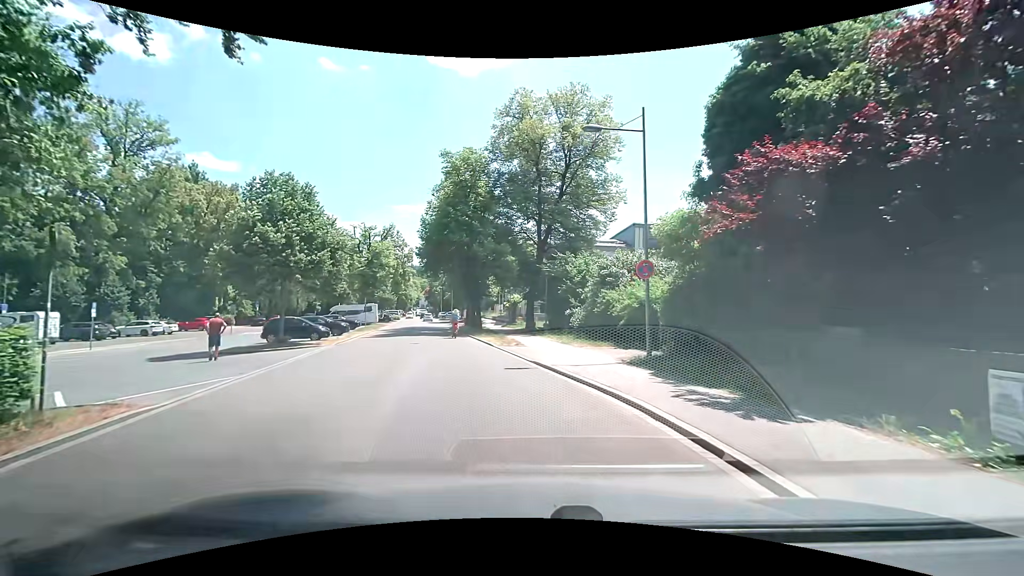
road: residential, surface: asphalt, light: Day
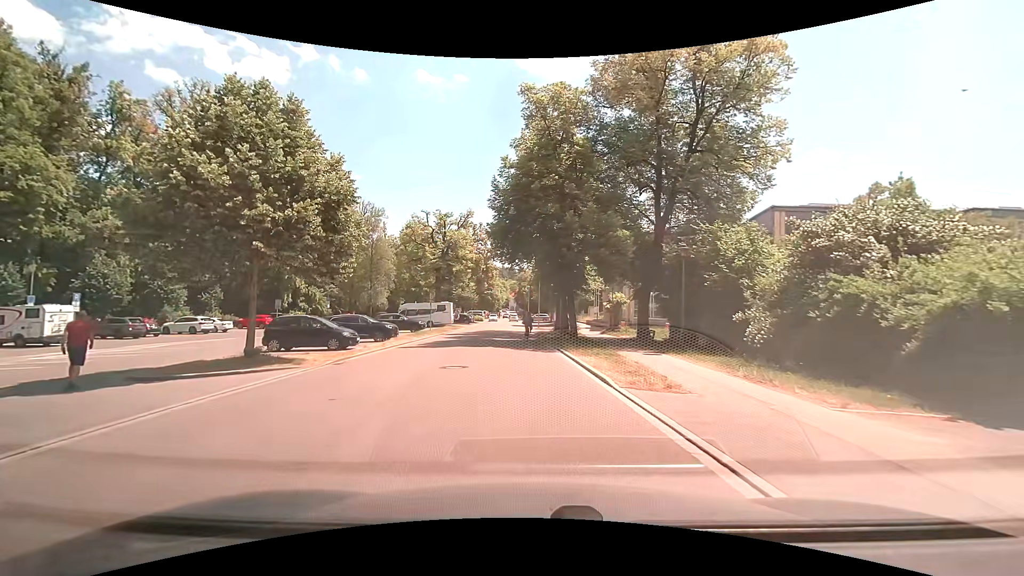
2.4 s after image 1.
(-1.3, +11.7) m; -13°
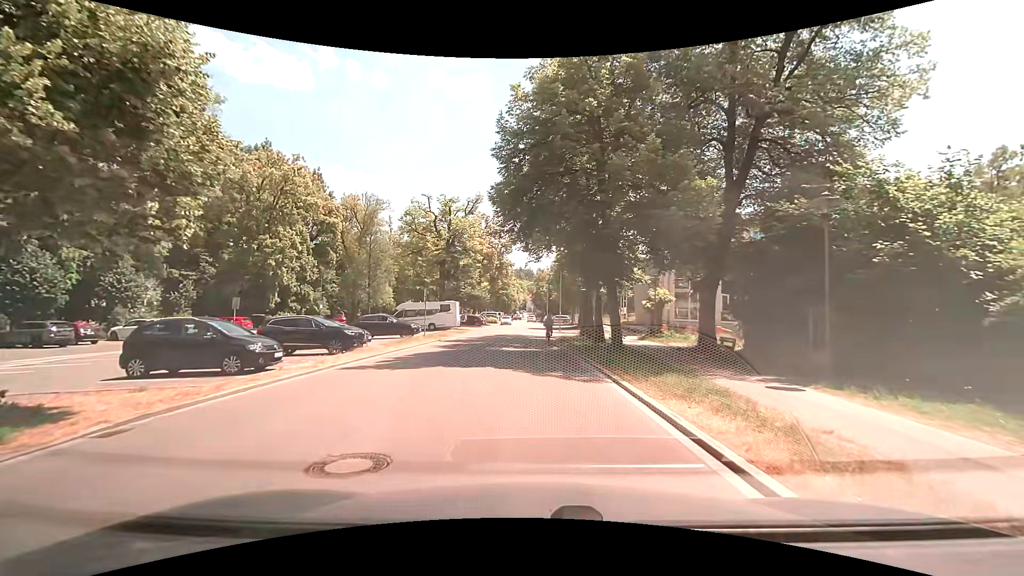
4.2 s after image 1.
(-0.1, +9.0) m; -1°
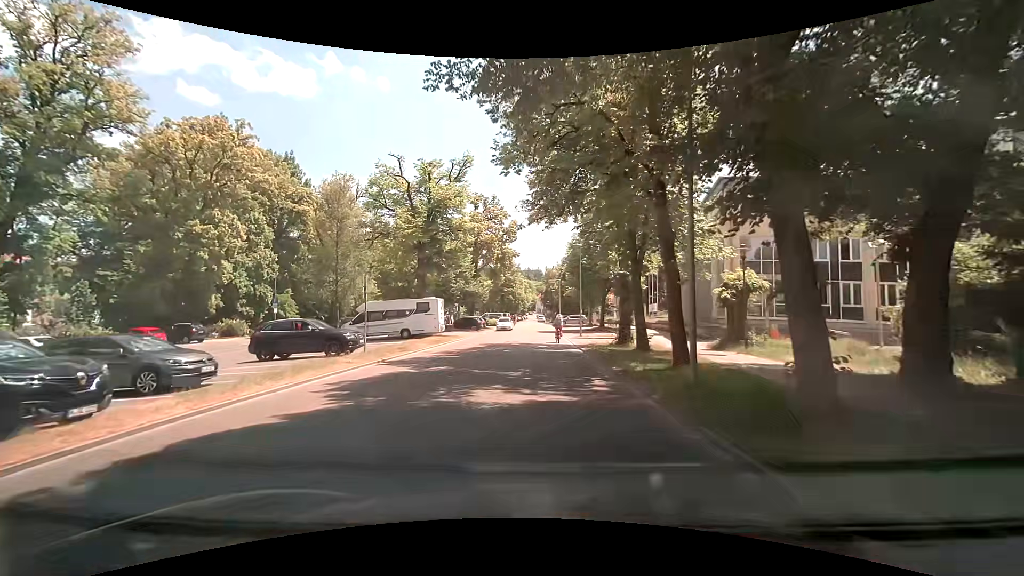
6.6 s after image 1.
(0.0, +13.5) m; 0°
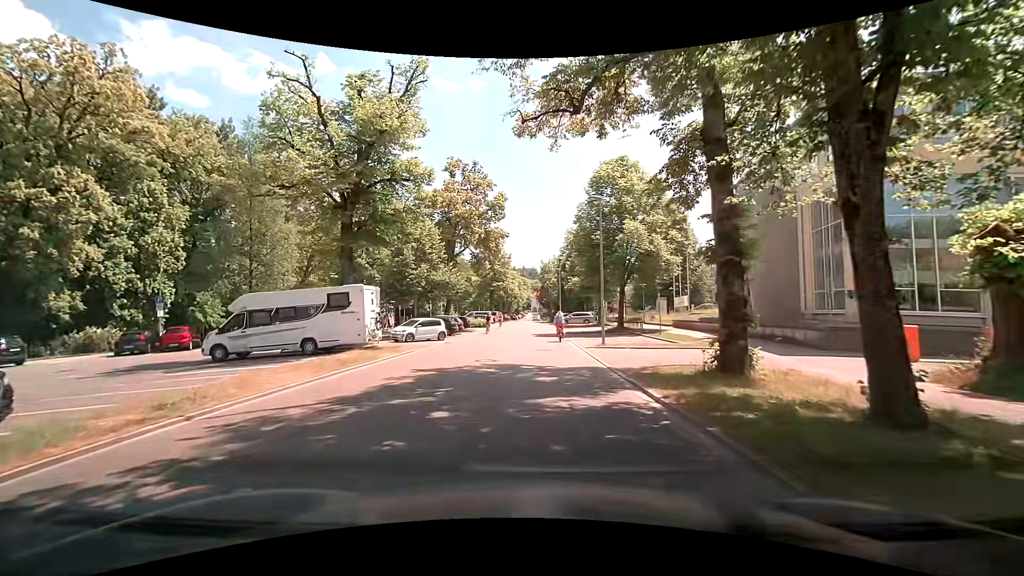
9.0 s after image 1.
(-0.1, +14.6) m; 0°
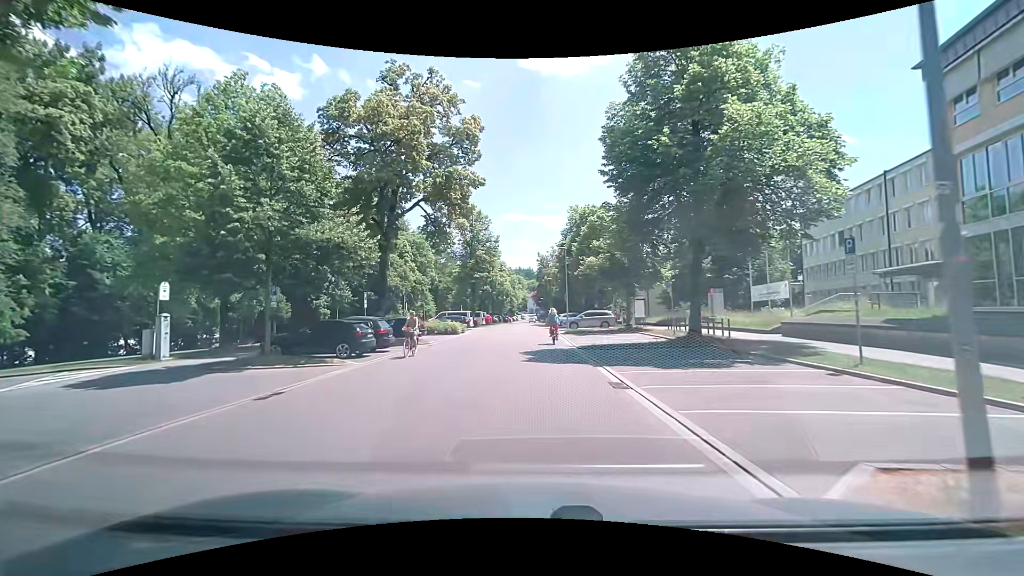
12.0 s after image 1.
(+0.1, +19.9) m; -1°
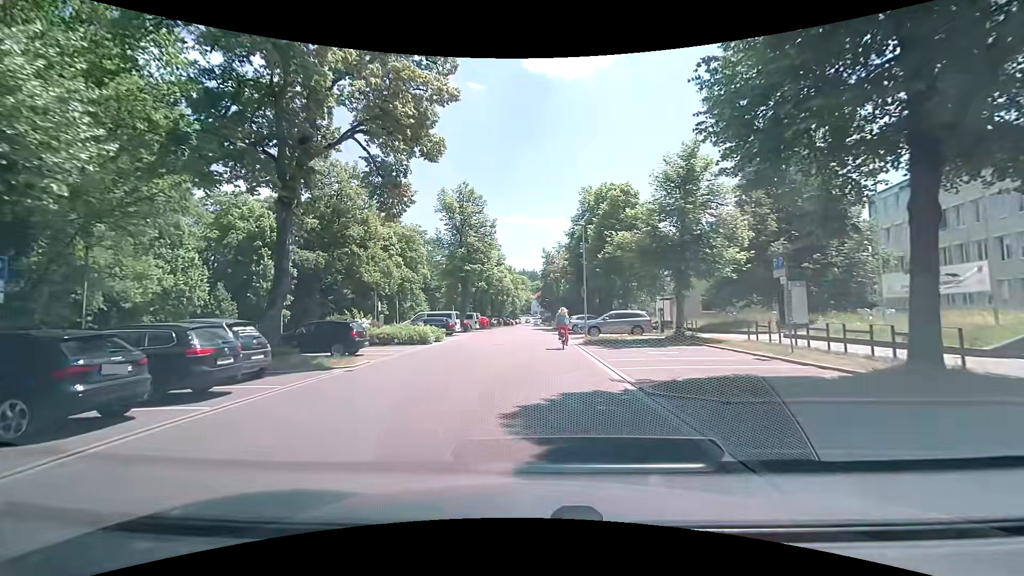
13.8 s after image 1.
(+0.2, +12.0) m; +1°
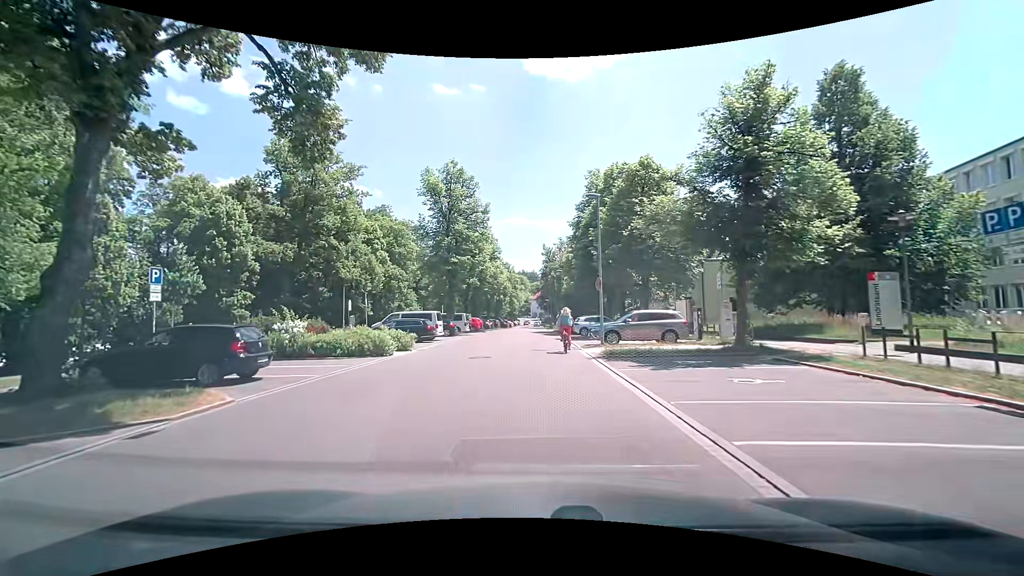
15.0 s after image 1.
(0.0, +7.6) m; -1°
(0, +10) (0, +20) (0, +30) (0, +40) (0, +50) (0, +60) (0, +70) (-1, +80) (-1, +90) (-2, +100) m
